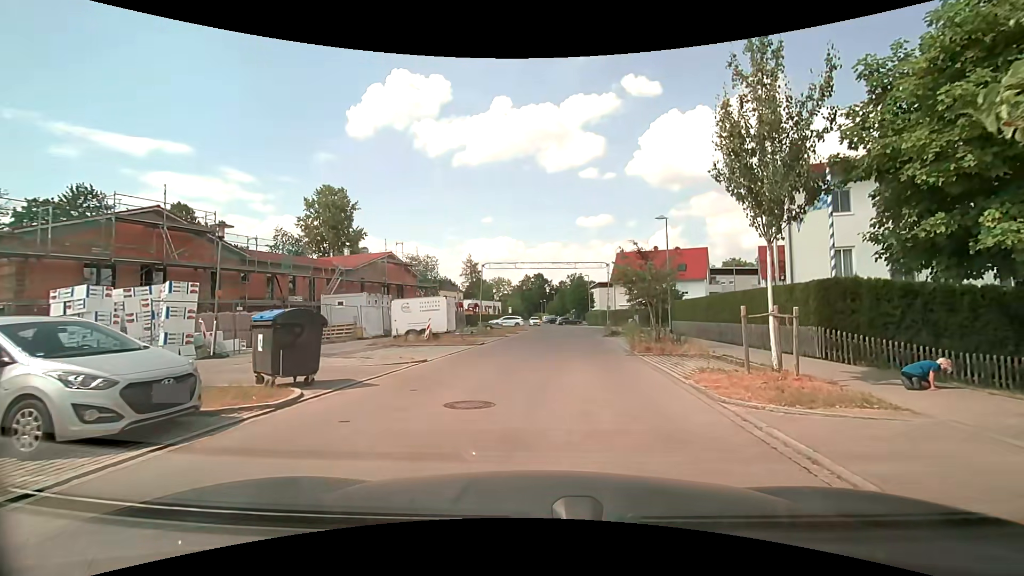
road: residential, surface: asphalt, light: Day
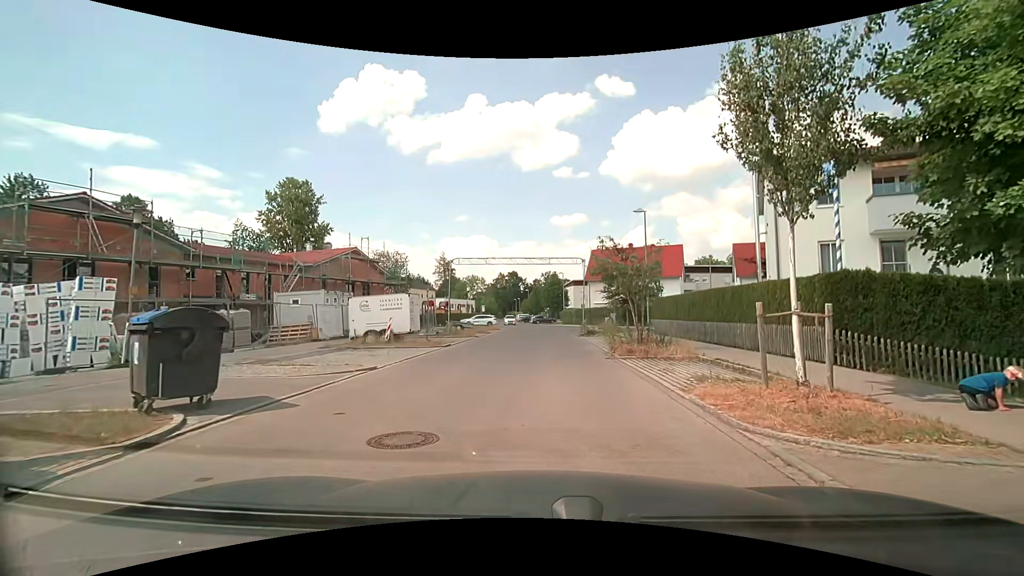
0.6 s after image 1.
(+0.1, +2.1) m; +3°
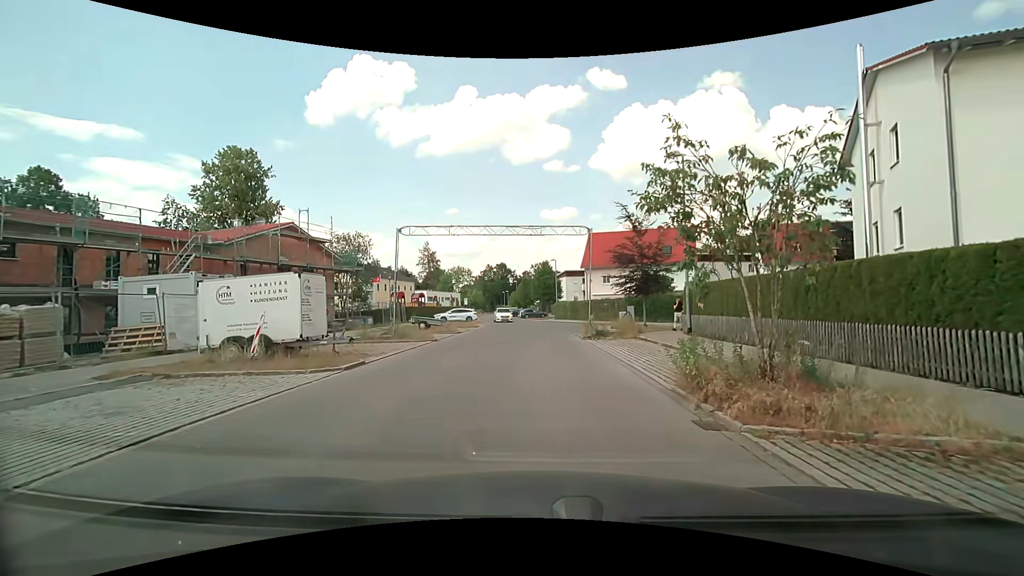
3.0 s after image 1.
(+0.2, +10.2) m; +1°
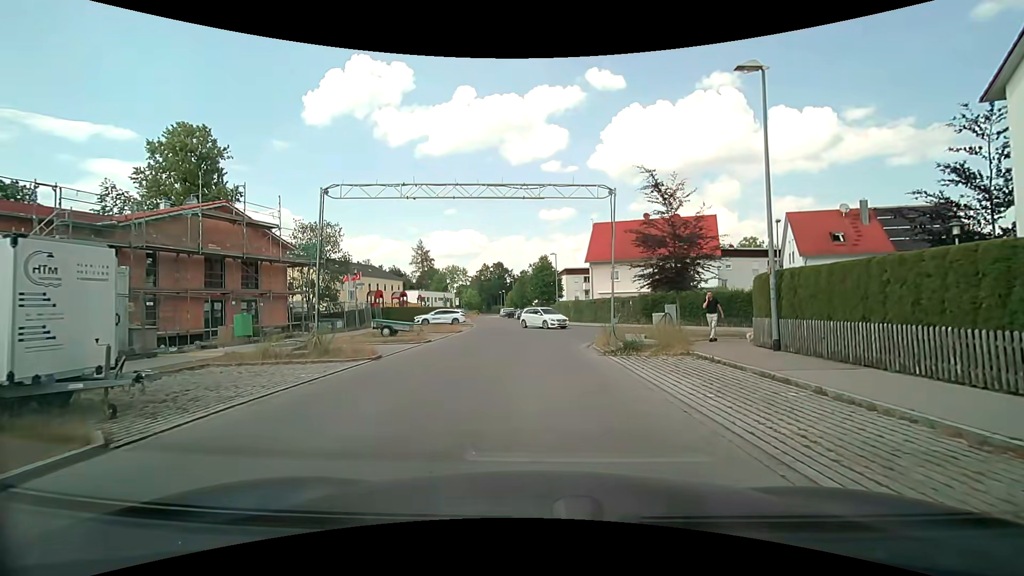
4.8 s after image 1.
(+0.1, +7.7) m; 0°
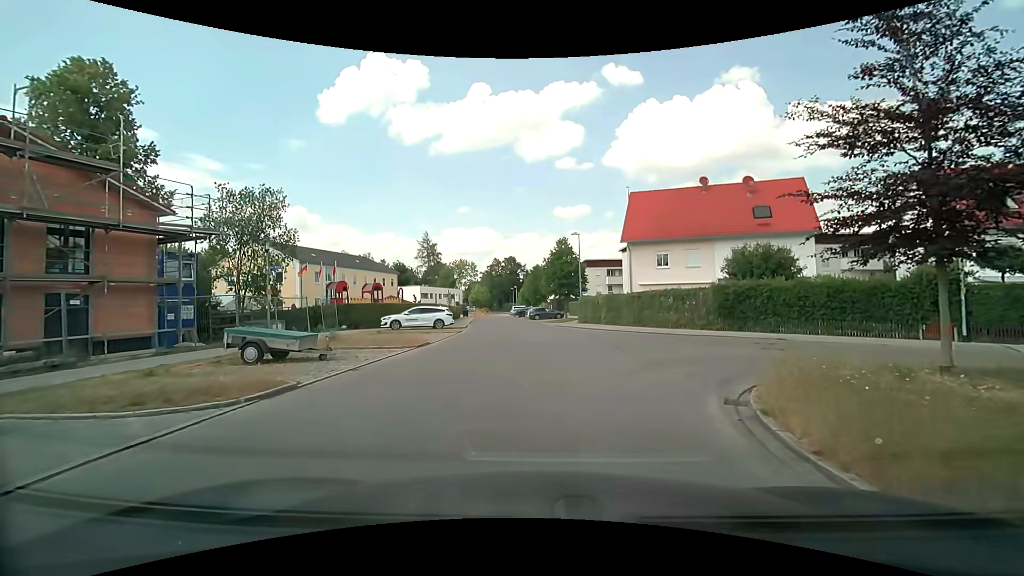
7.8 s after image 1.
(0.0, +13.5) m; -1°
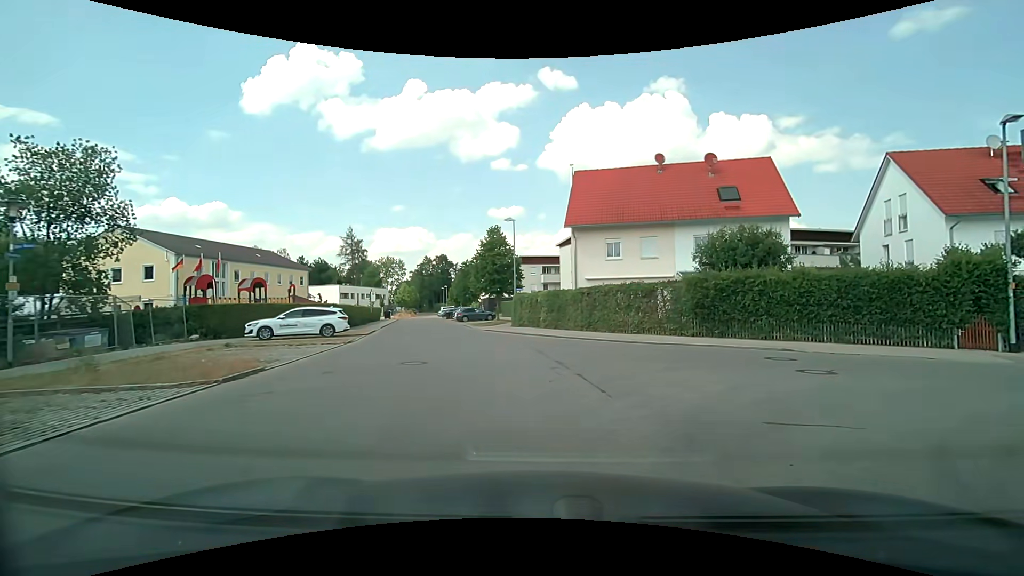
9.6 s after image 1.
(+0.3, +7.3) m; +7°
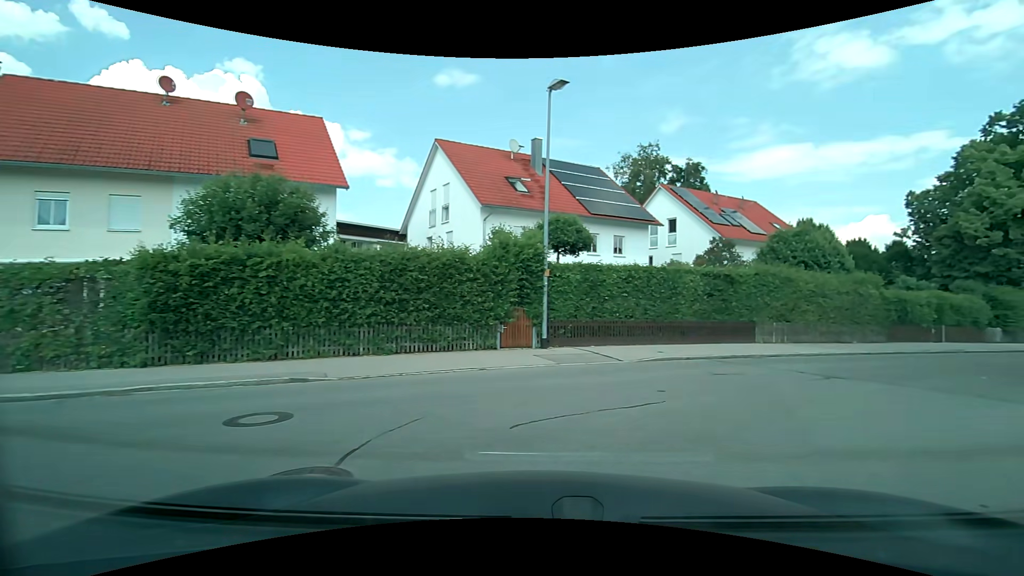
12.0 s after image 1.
(+3.0, +8.1) m; +46°
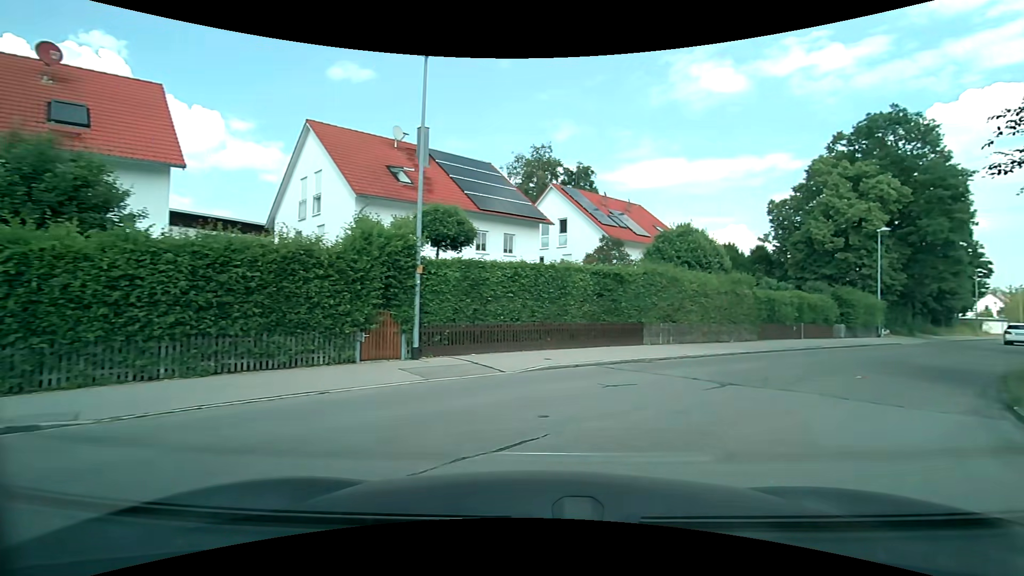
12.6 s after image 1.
(+0.2, +2.2) m; +11°
(+4, +9) (+10, +17) (+18, +23) (+25, +30) (+33, +36) (+40, +43) (+48, +50) (+55, +56) (+63, +63) (+70, +70) m
